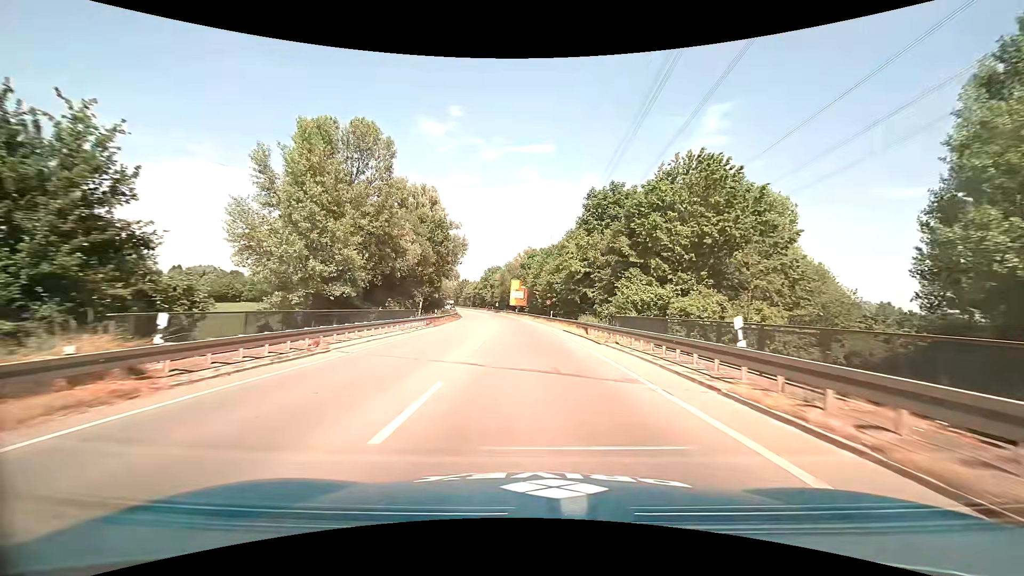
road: primary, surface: asphalt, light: Day
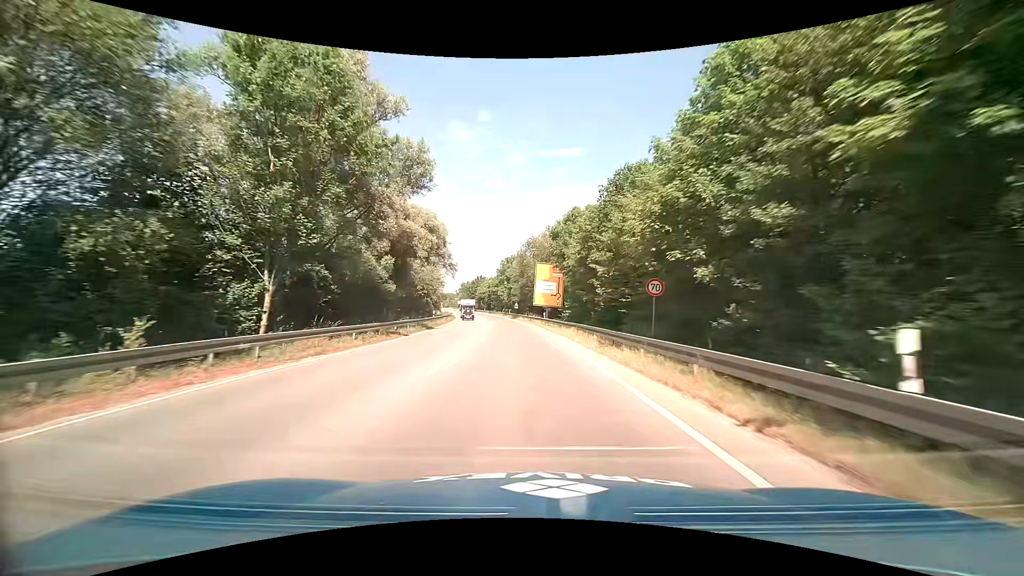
(-1.2, +41.1) m; -3°
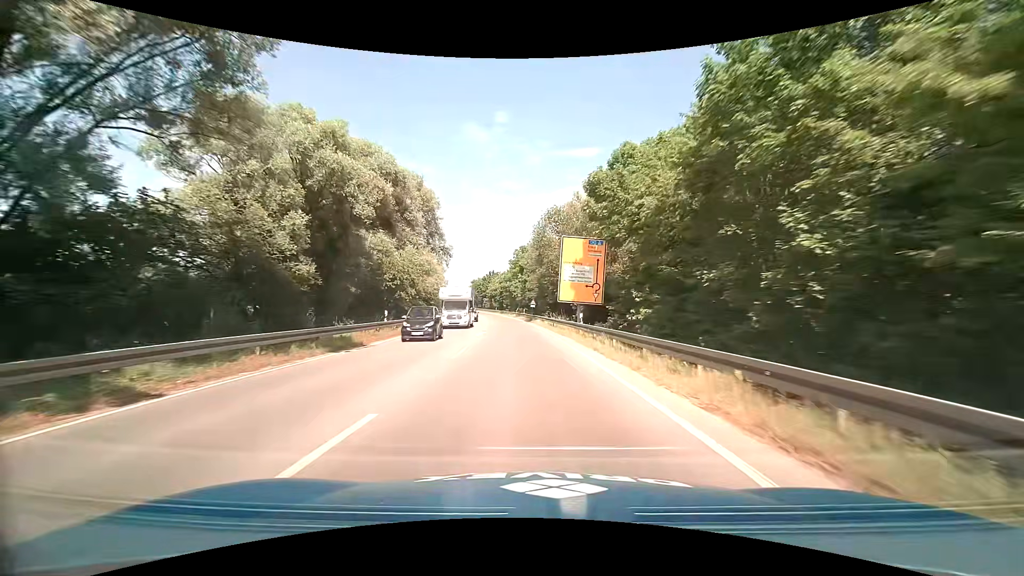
(-0.4, +20.4) m; -2°
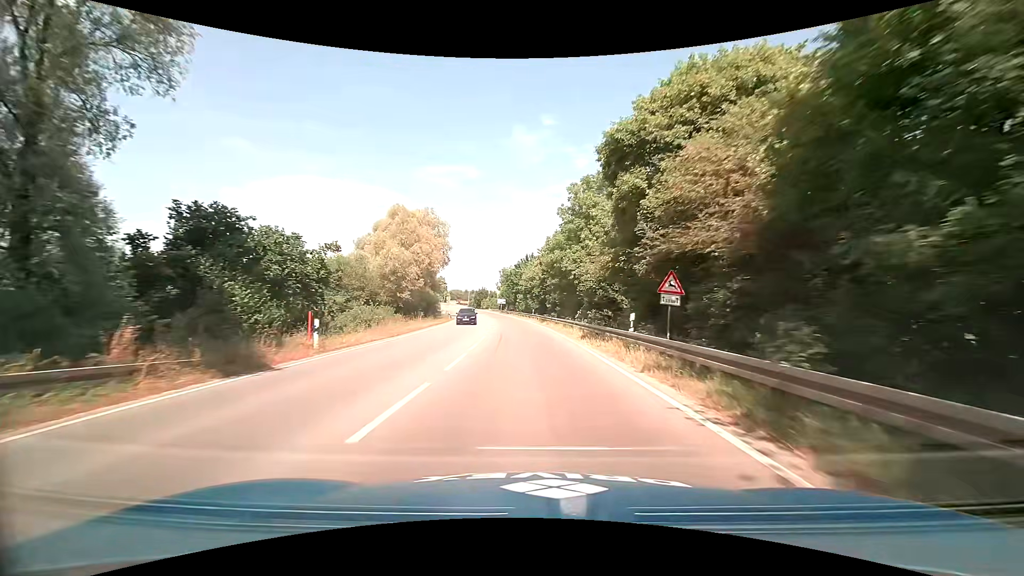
(-2.3, +51.1) m; -5°
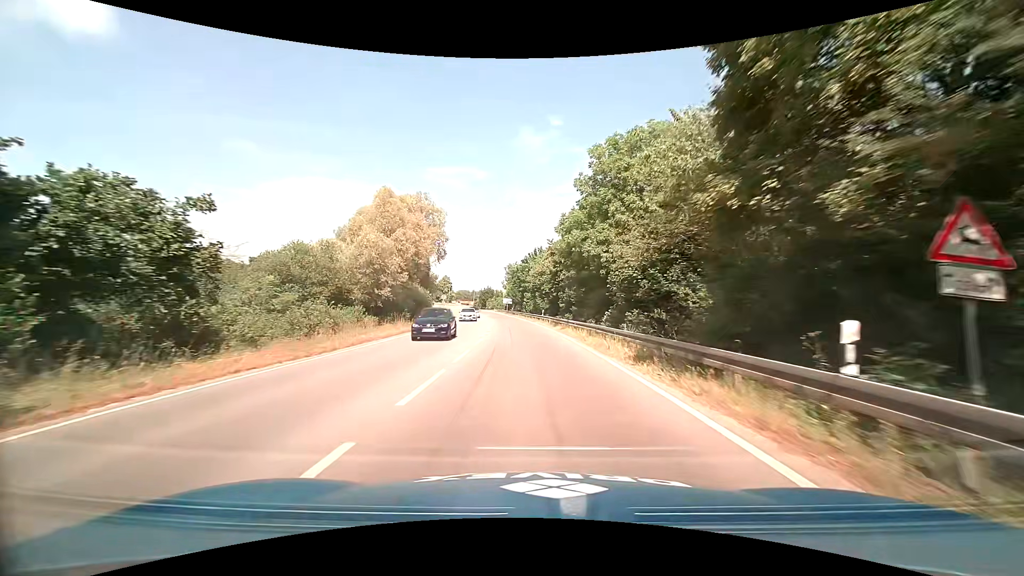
(0.0, +10.2) m; -1°
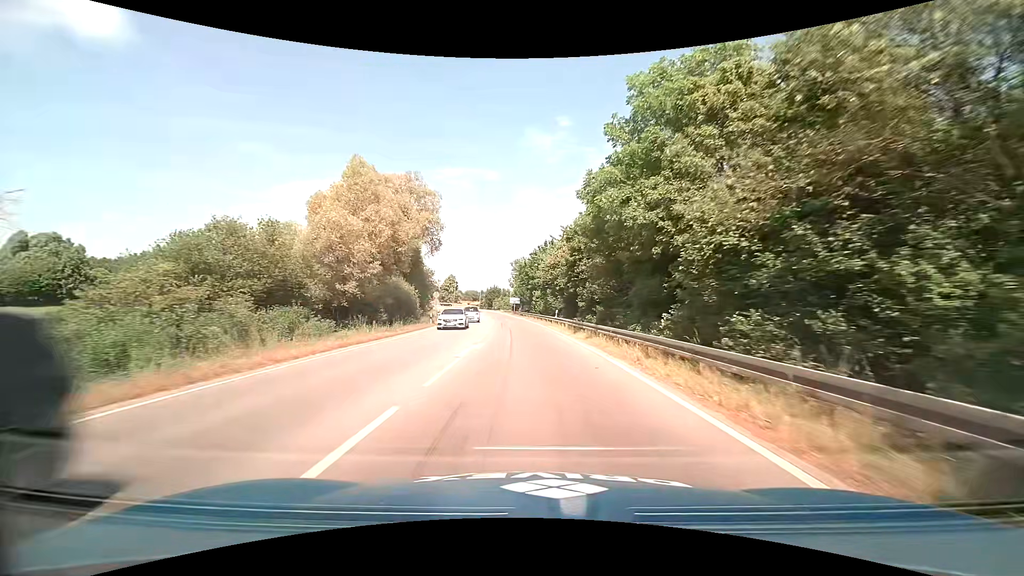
(0.0, +10.1) m; -1°
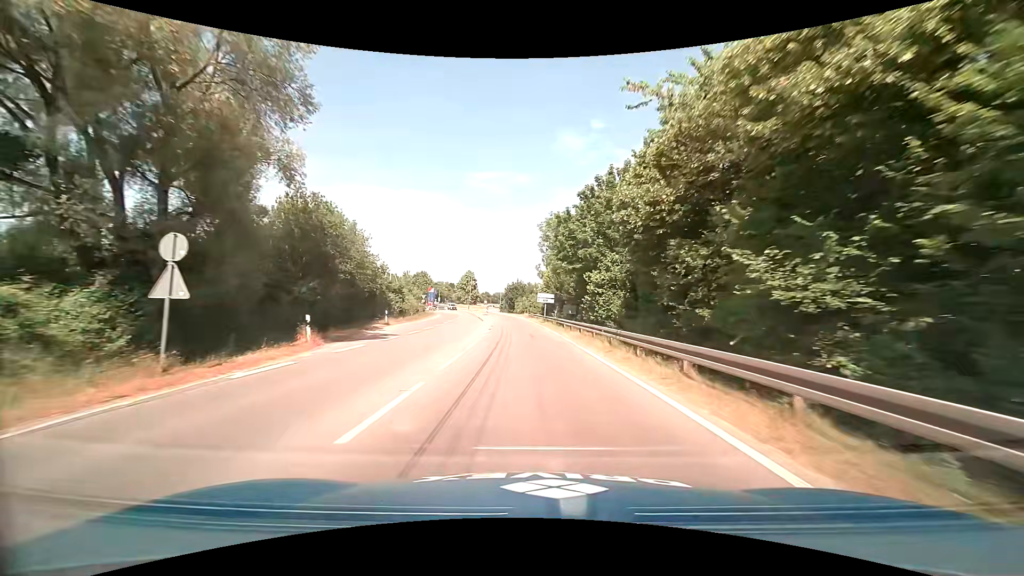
(-1.2, +39.6) m; -3°
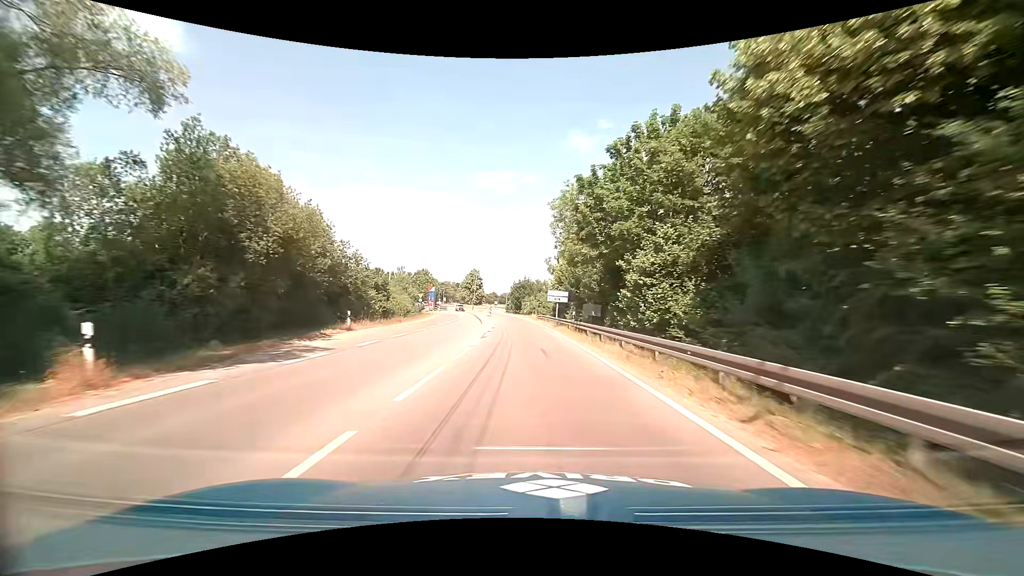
(-0.1, +9.7) m; -1°
(0, +10) (0, +20) (-1, +30) (-1, +40) (-1, +50) (-2, +60) (-3, +70) (-4, +80) (-5, +90) (-6, +100) m
